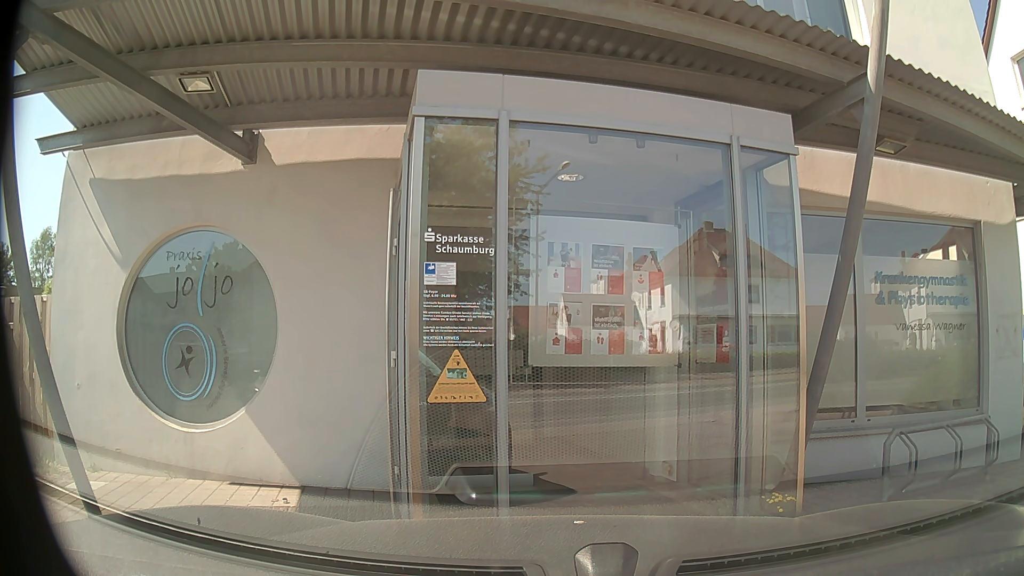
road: secondary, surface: asphalt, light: Day
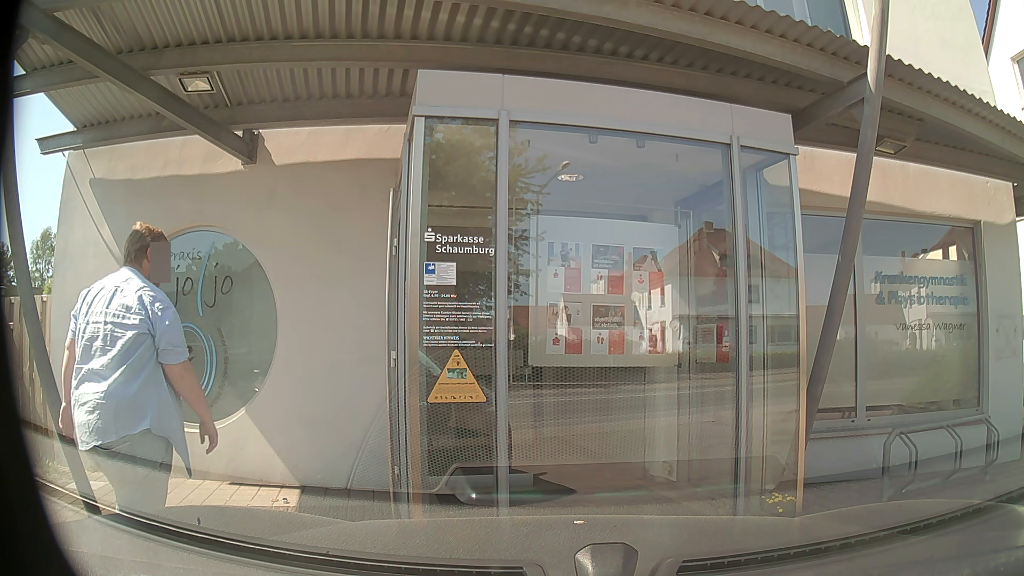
(0.0, 0.0) m; 0°
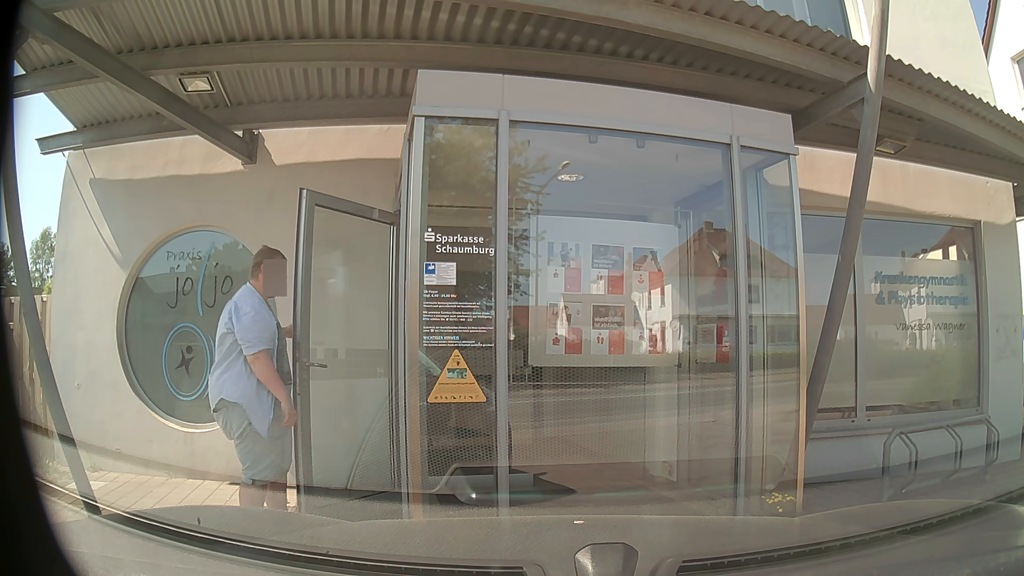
(0.0, 0.0) m; 0°
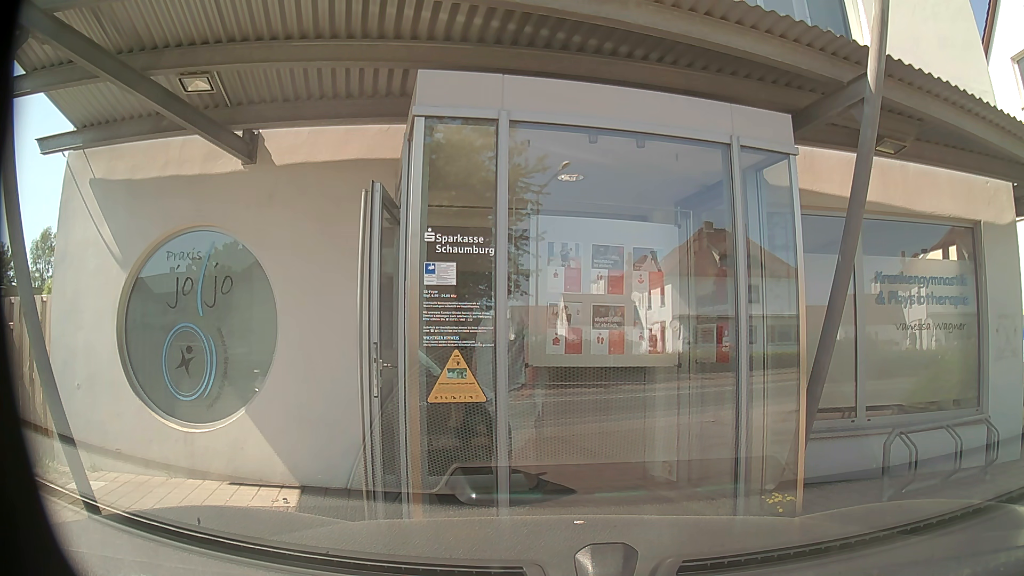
(0.0, 0.0) m; 0°
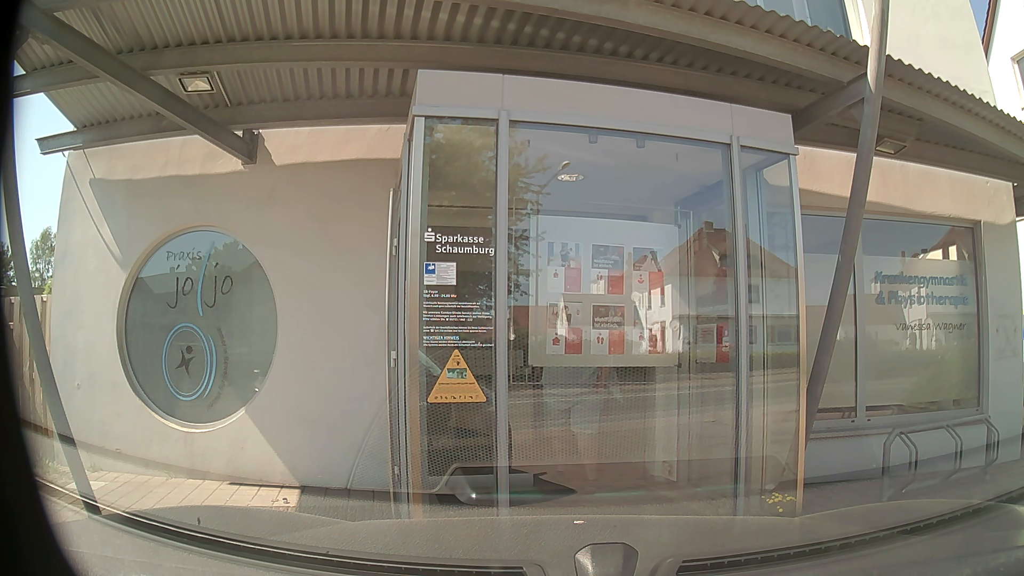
(0.0, 0.0) m; 0°
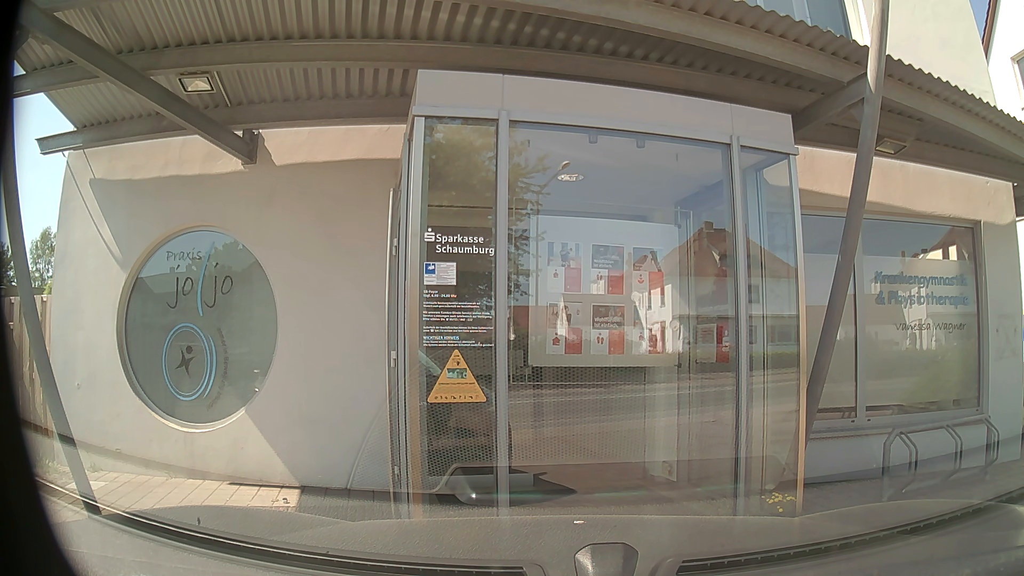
(0.0, 0.0) m; 0°
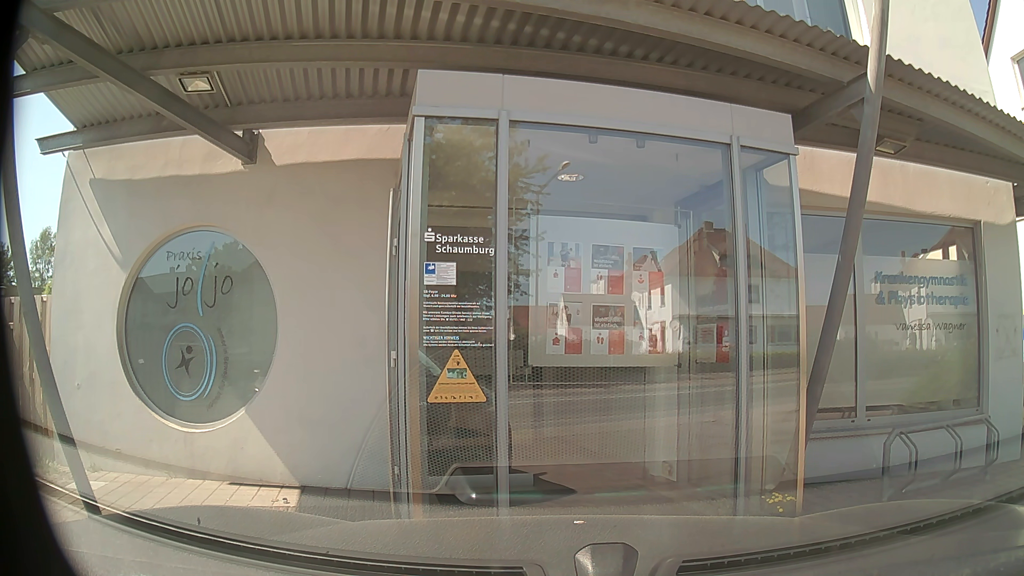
(0.0, 0.0) m; 0°
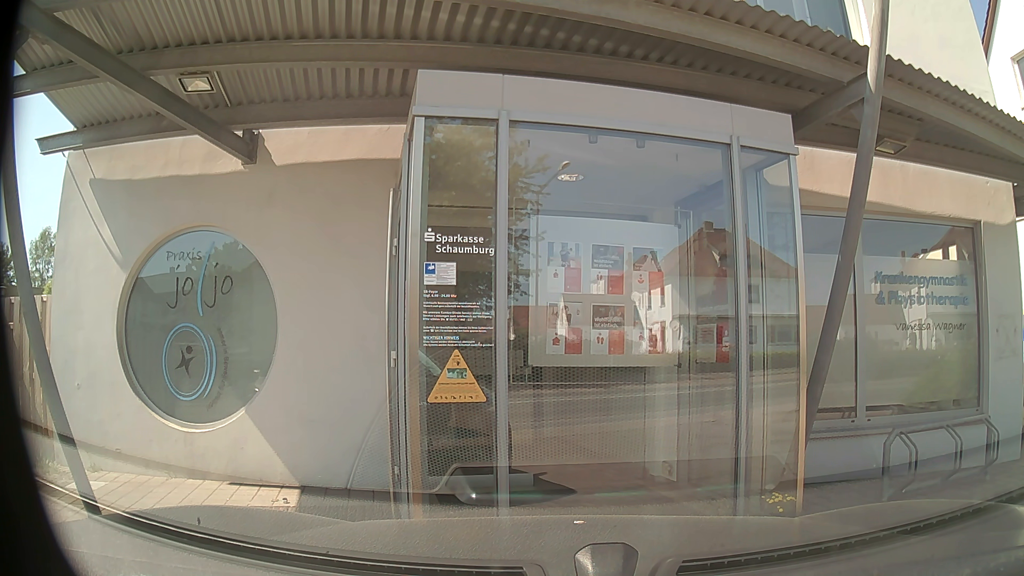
(0.0, 0.0) m; 0°
